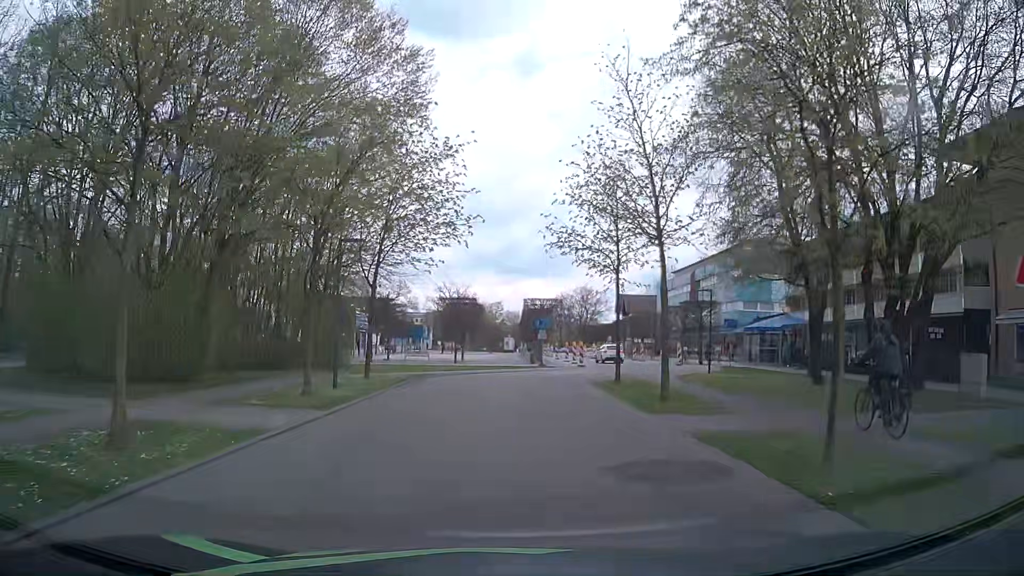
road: residential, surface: asphalt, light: Day
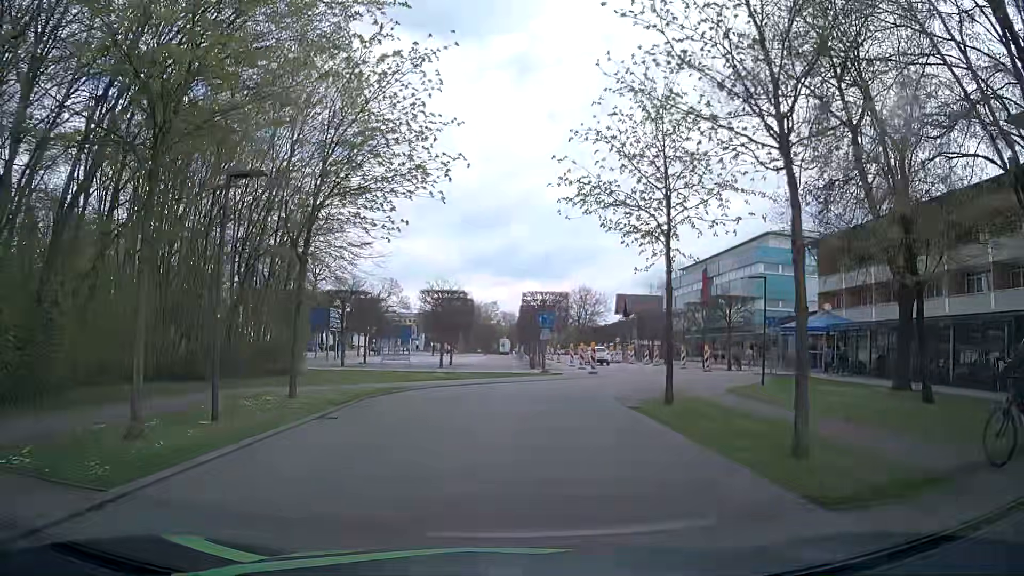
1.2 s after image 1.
(+0.1, +7.7) m; 0°
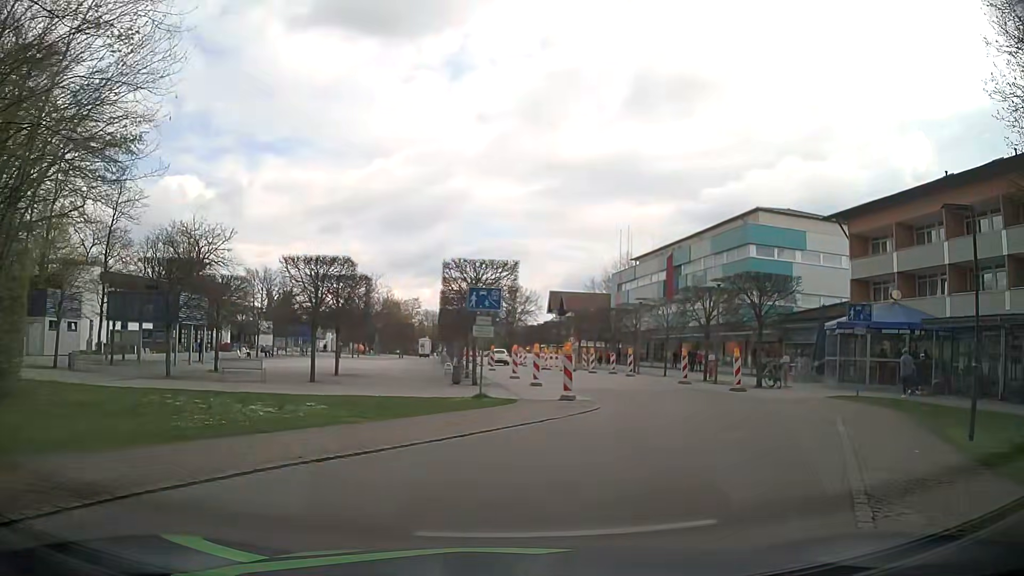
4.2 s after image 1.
(+0.5, +15.6) m; +7°
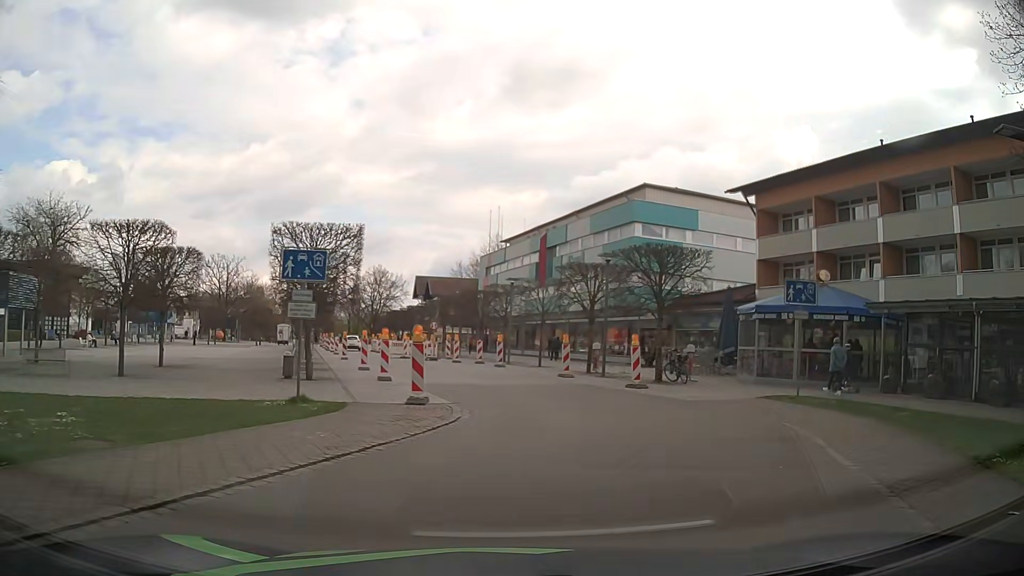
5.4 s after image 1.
(+0.4, +5.0) m; +10°
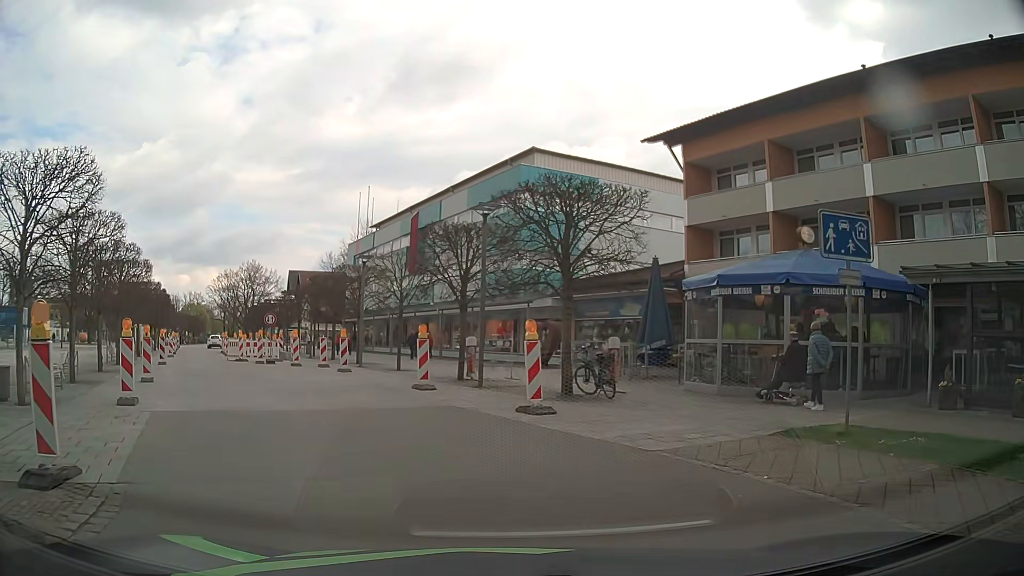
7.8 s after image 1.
(+1.3, +8.6) m; +12°
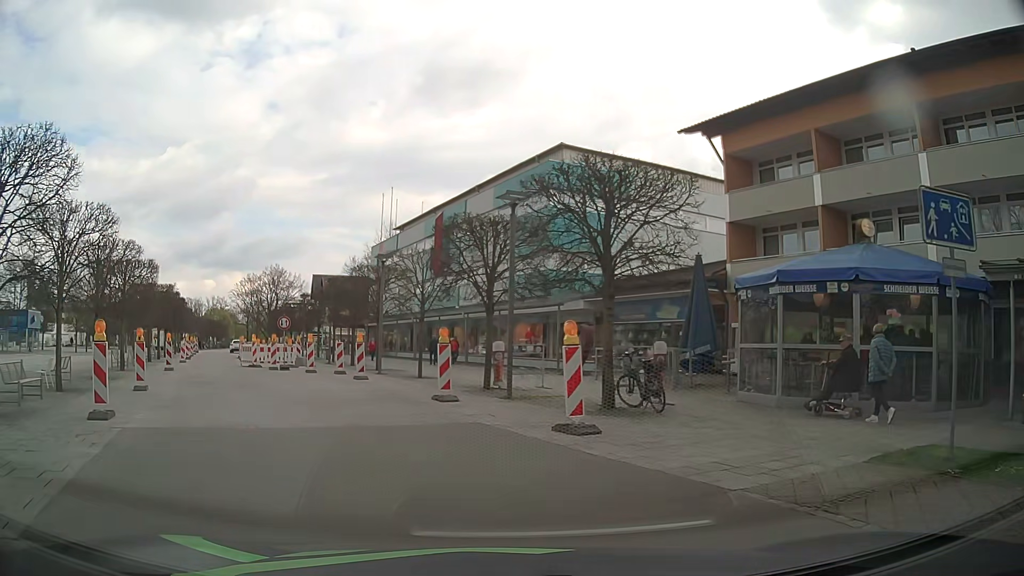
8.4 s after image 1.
(0.0, +2.0) m; -3°
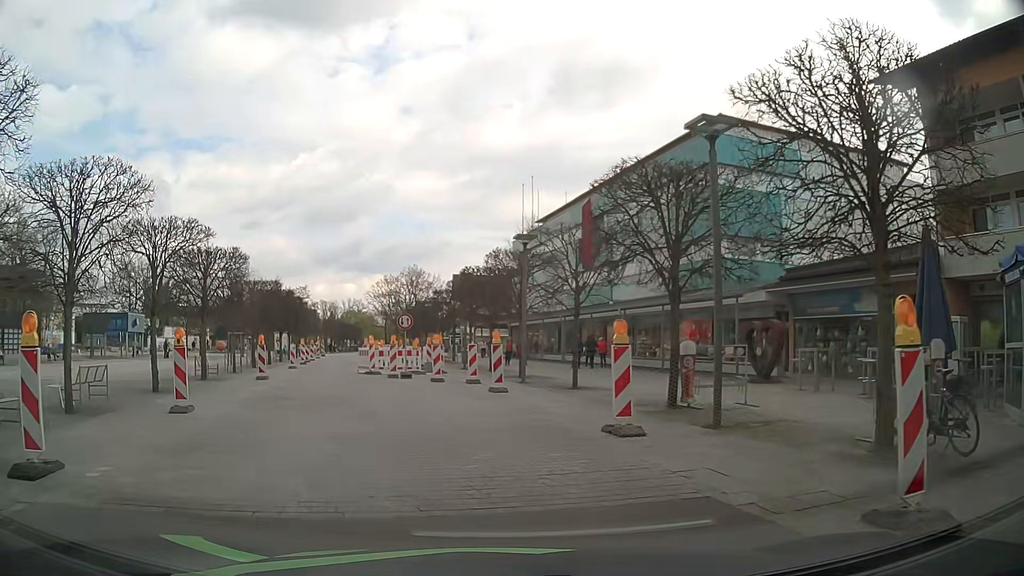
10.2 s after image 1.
(-0.4, +5.4) m; -10°
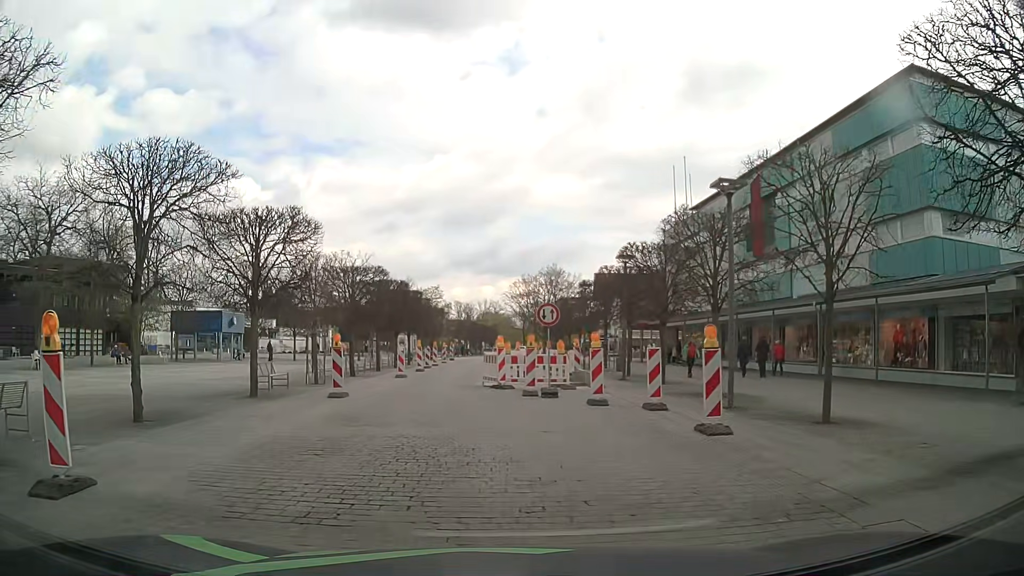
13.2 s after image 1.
(-1.0, +7.9) m; -13°
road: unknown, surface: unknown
